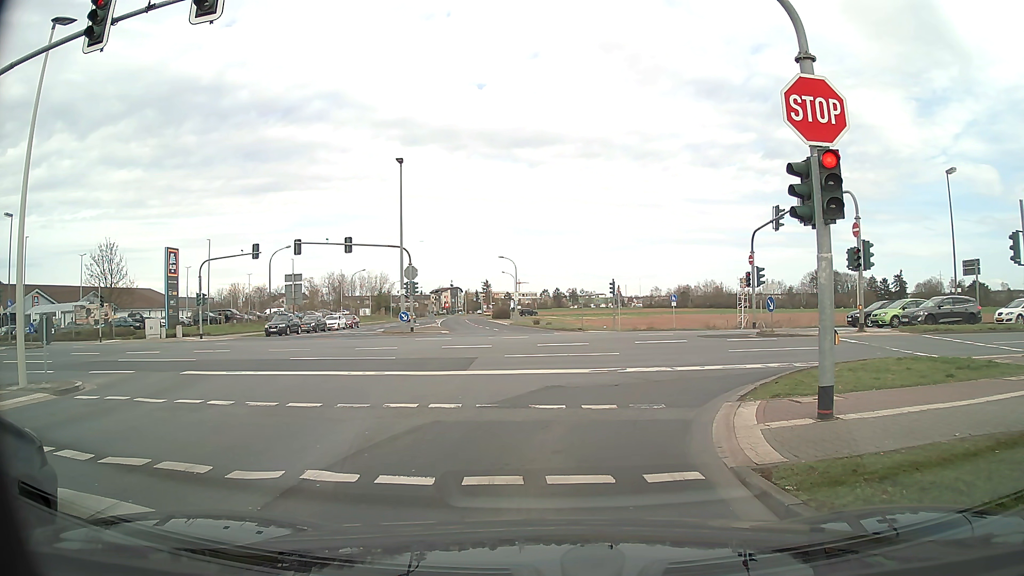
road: tertiary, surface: asphalt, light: Day
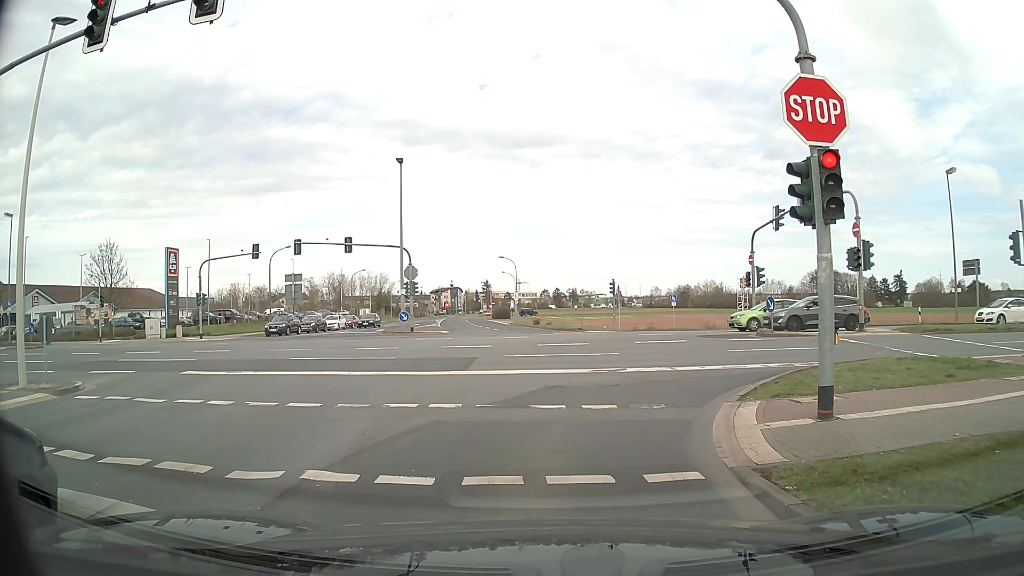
(0.0, 0.0) m; 0°
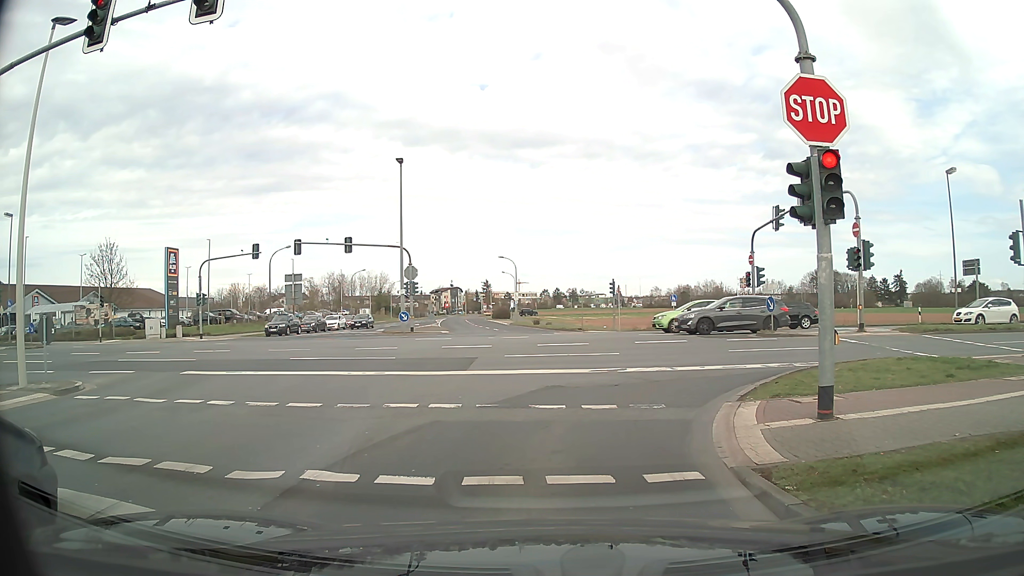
(0.0, 0.0) m; 0°
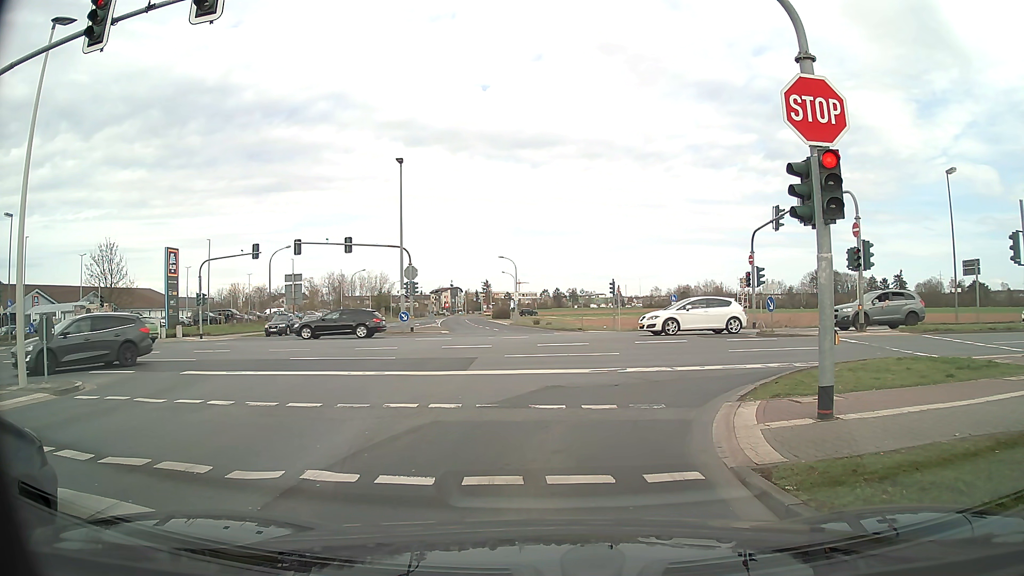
(0.0, 0.0) m; 0°
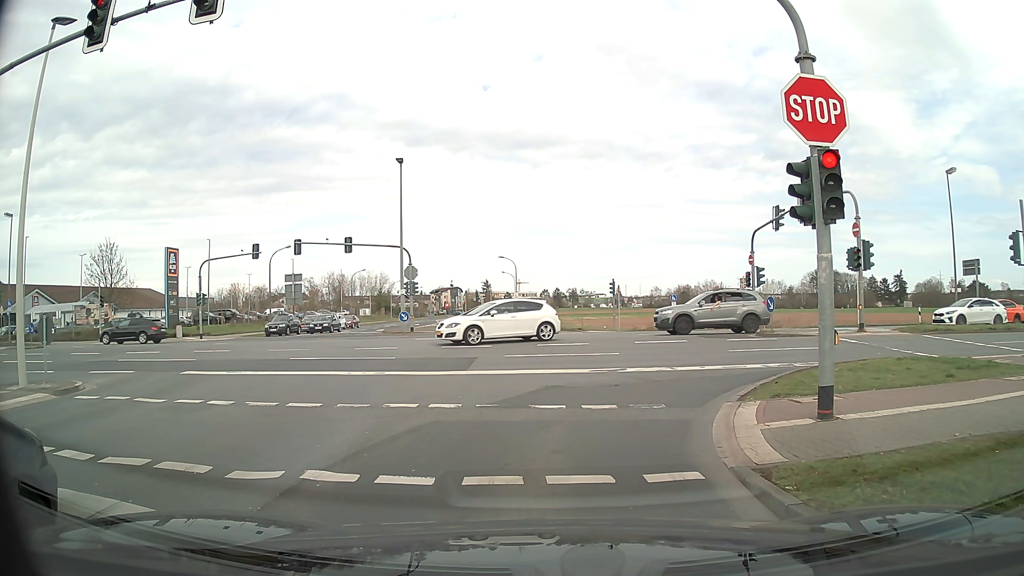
(0.0, 0.0) m; 0°
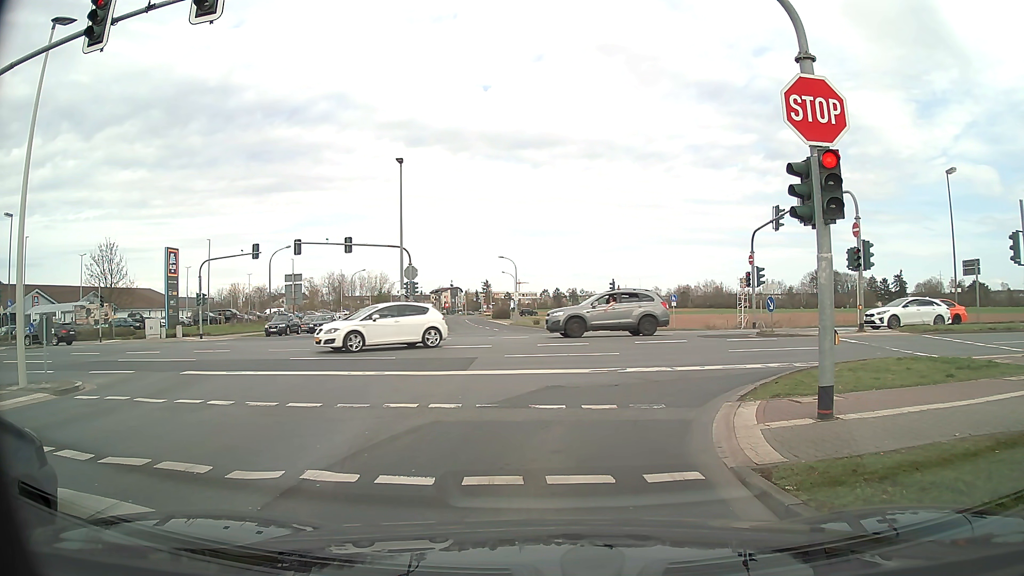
(0.0, 0.0) m; 0°
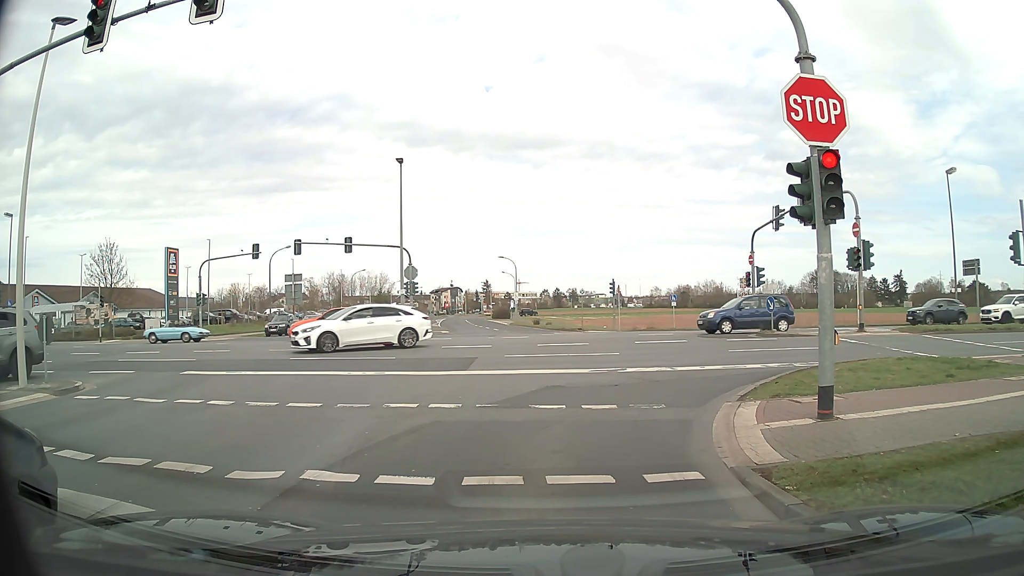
(0.0, 0.0) m; 0°
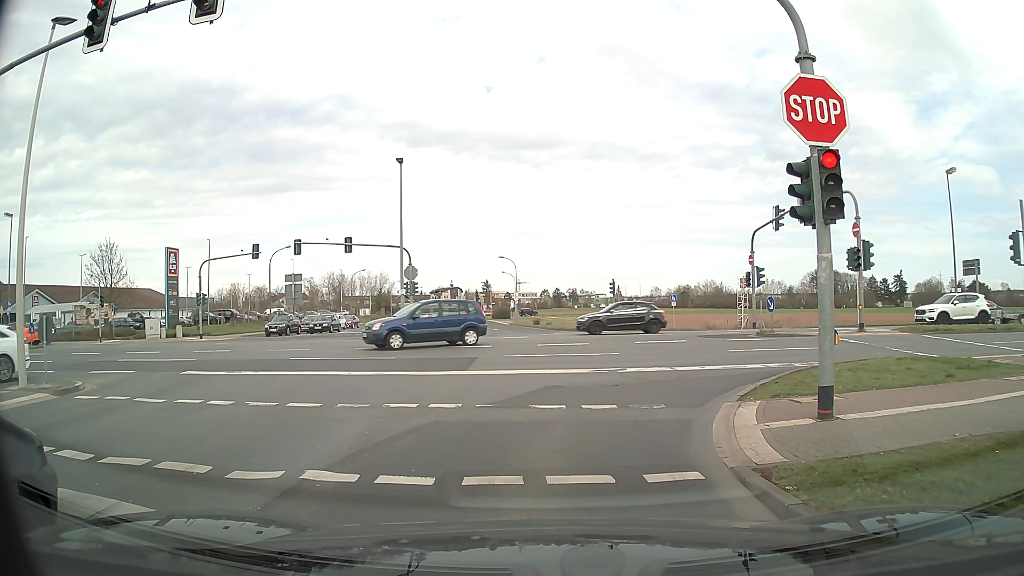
(0.0, 0.0) m; 0°
